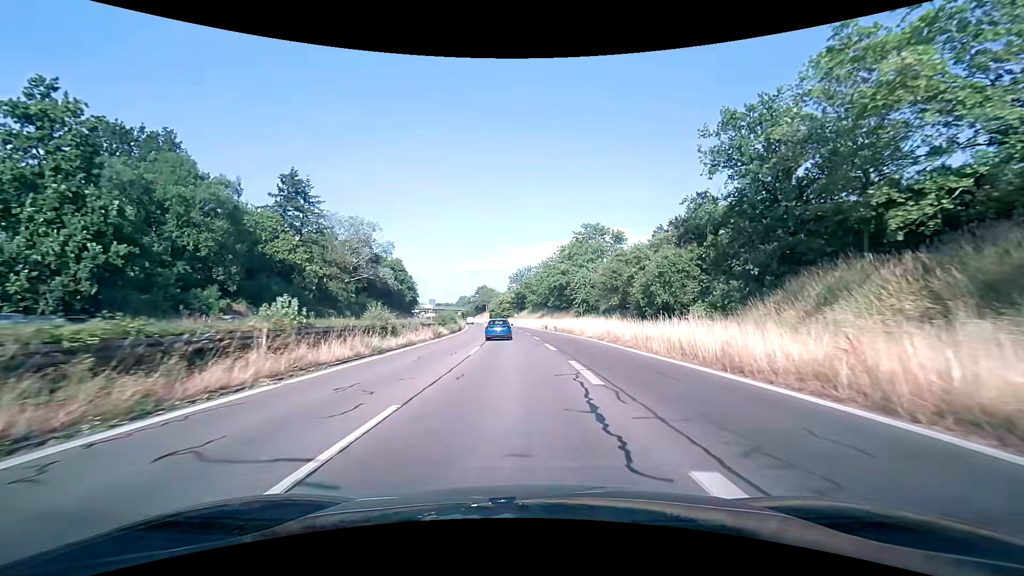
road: trunk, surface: asphalt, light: Day
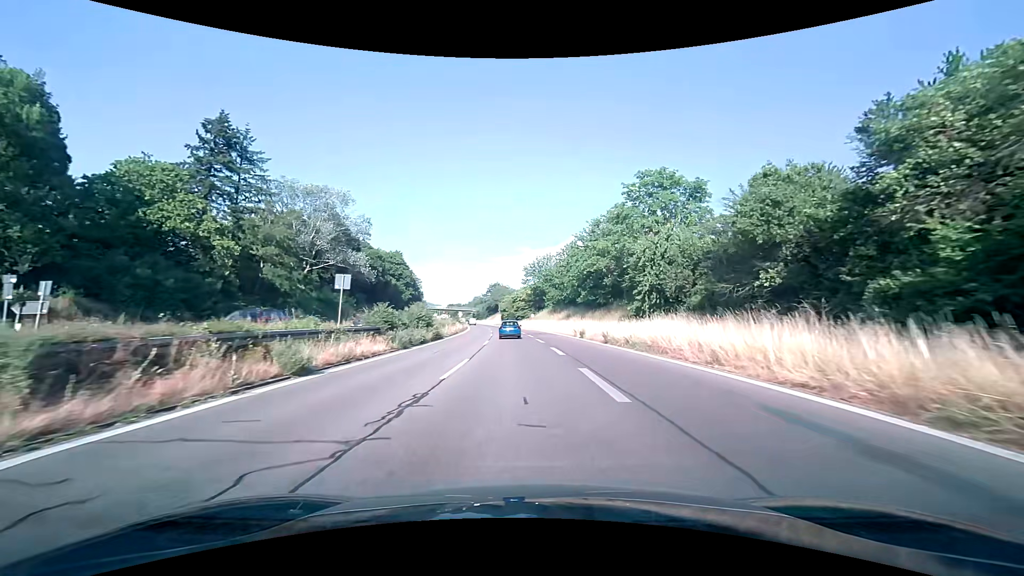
(-0.5, +26.1) m; -2°
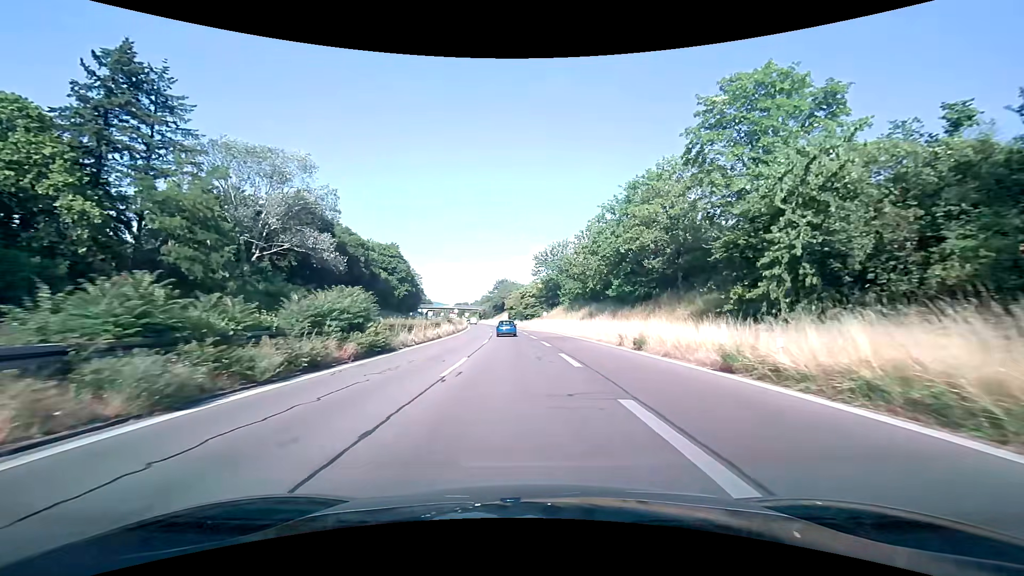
(-0.1, +17.5) m; -1°
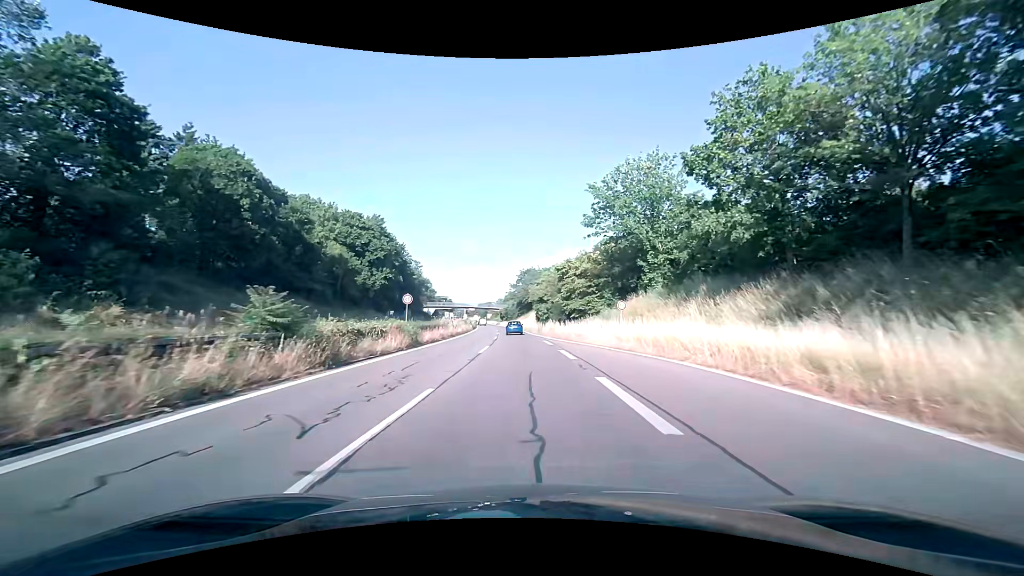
(-1.3, +44.7) m; -3°
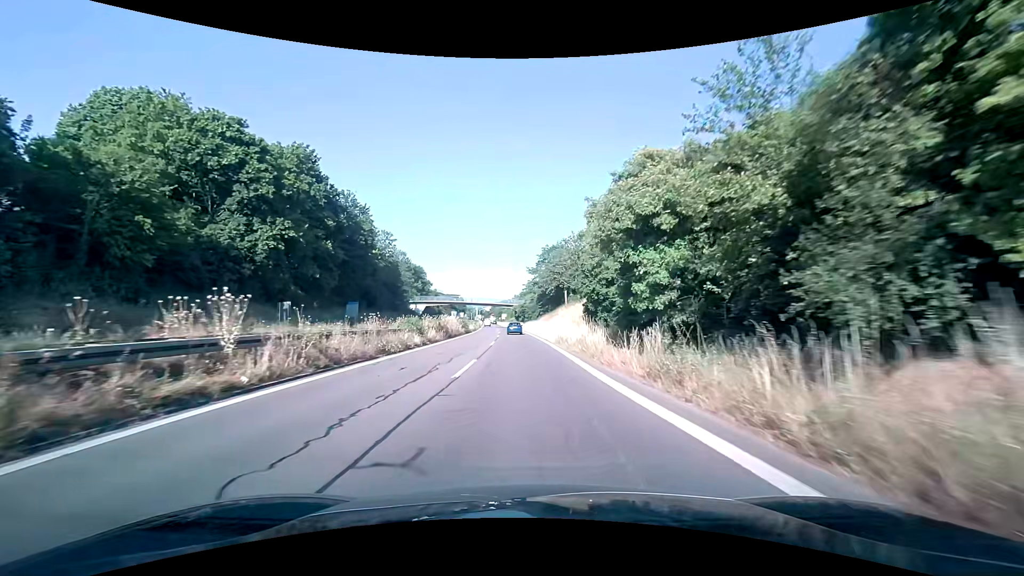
(-1.0, +45.7) m; -2°
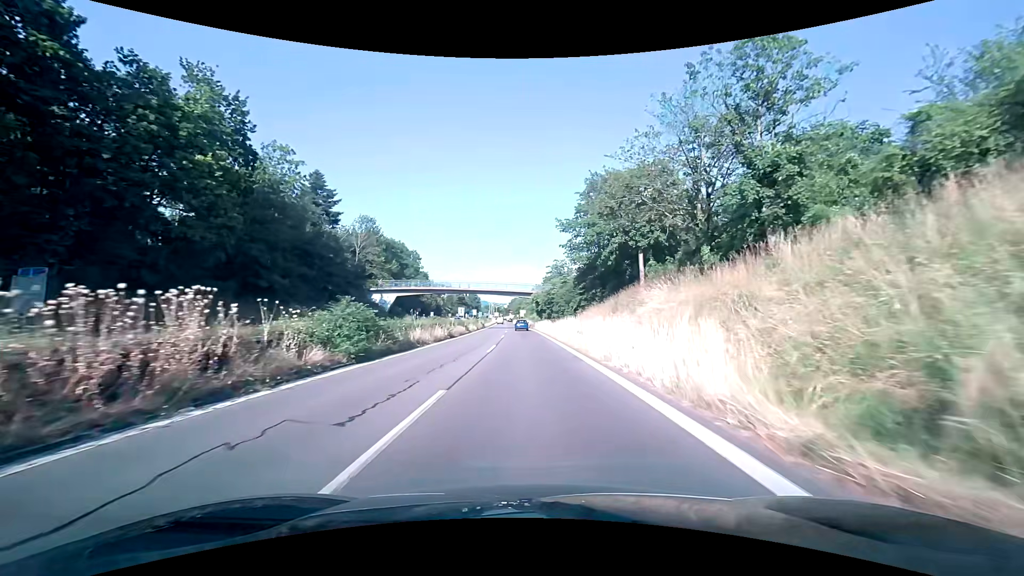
(-1.1, +44.7) m; -2°
(0, +10) (0, +20) (0, +30) (0, +40) (-1, +50) (-1, +60) (-1, +70) (-2, +80) (-2, +90) (-3, +100) m
